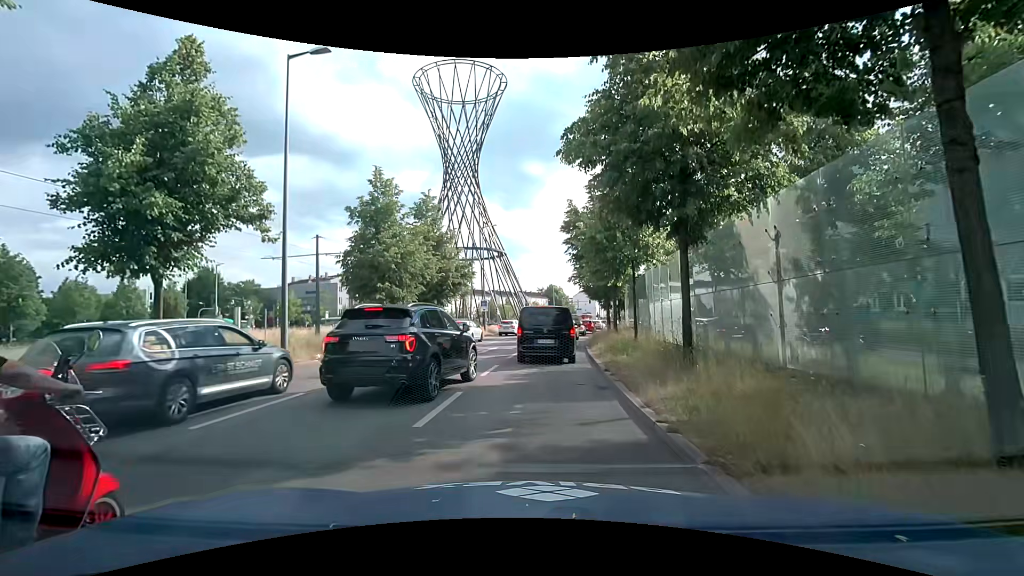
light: Day
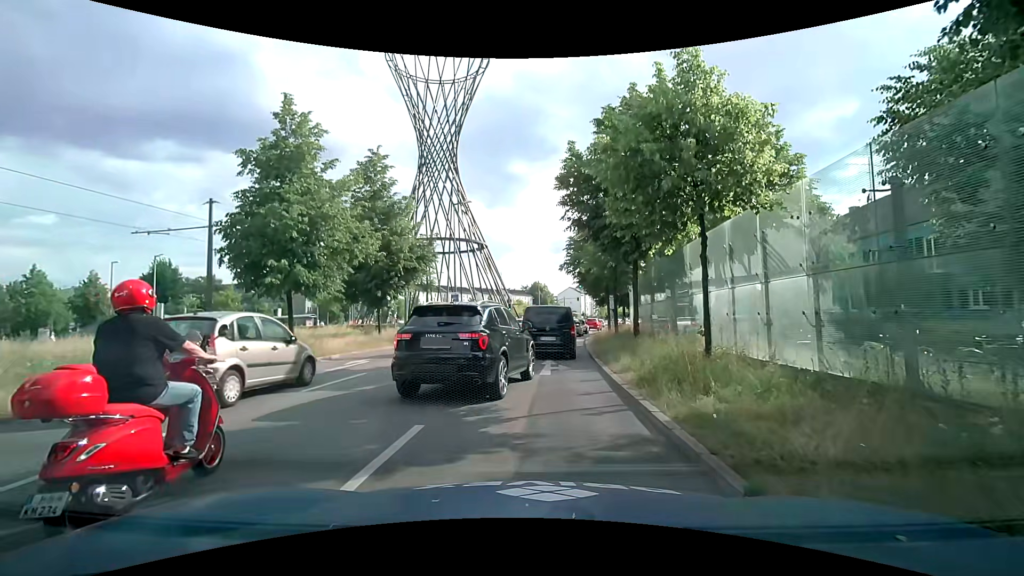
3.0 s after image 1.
(-0.2, +8.9) m; -1°
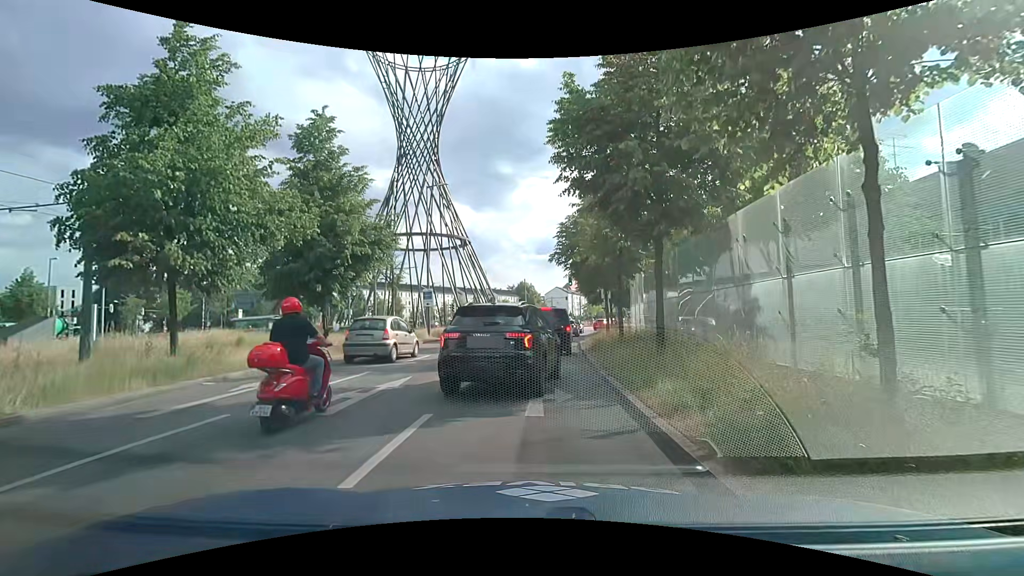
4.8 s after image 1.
(+0.1, +5.3) m; +3°
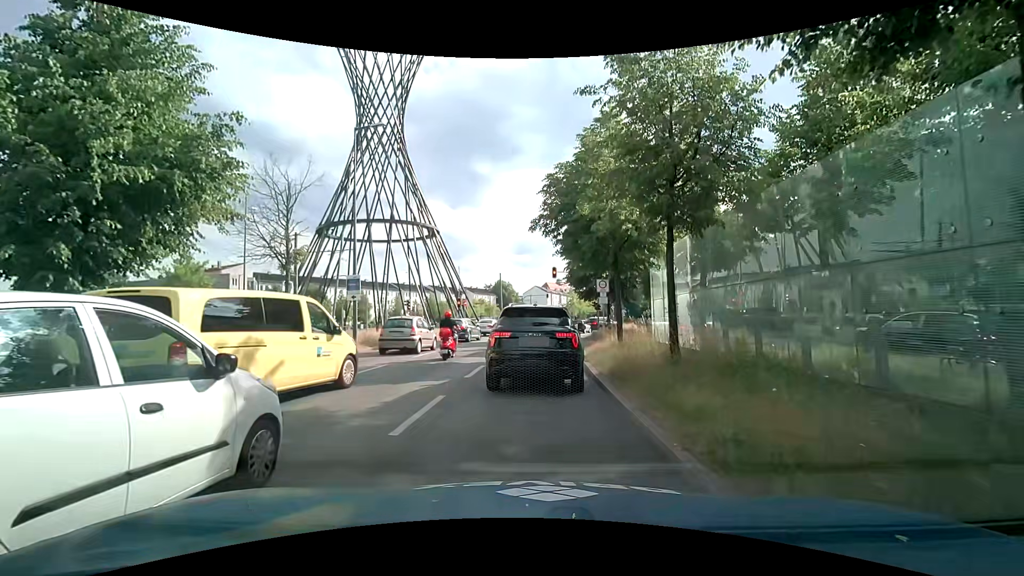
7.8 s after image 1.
(0.0, +10.2) m; +1°
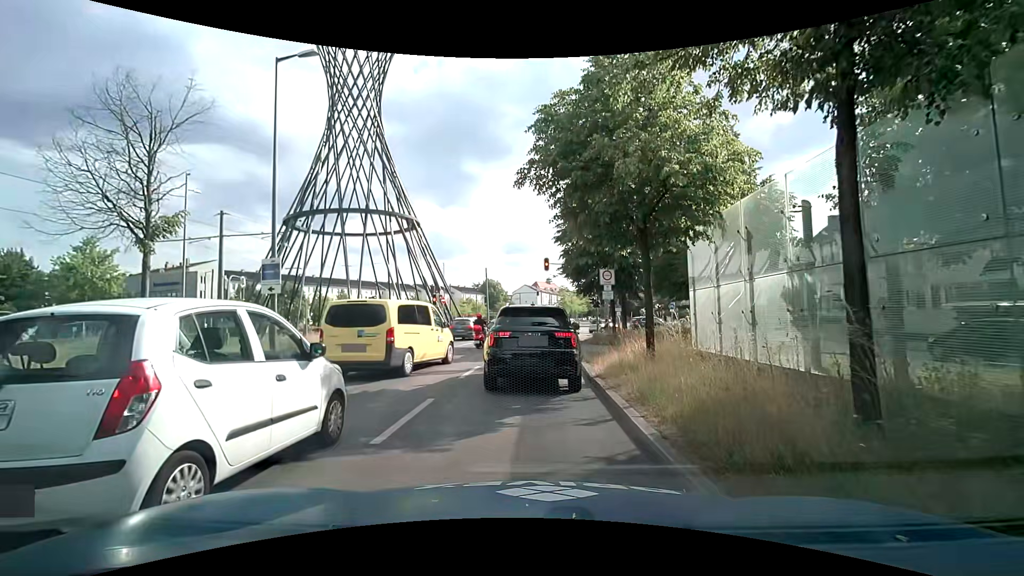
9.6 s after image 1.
(0.0, +6.3) m; +2°
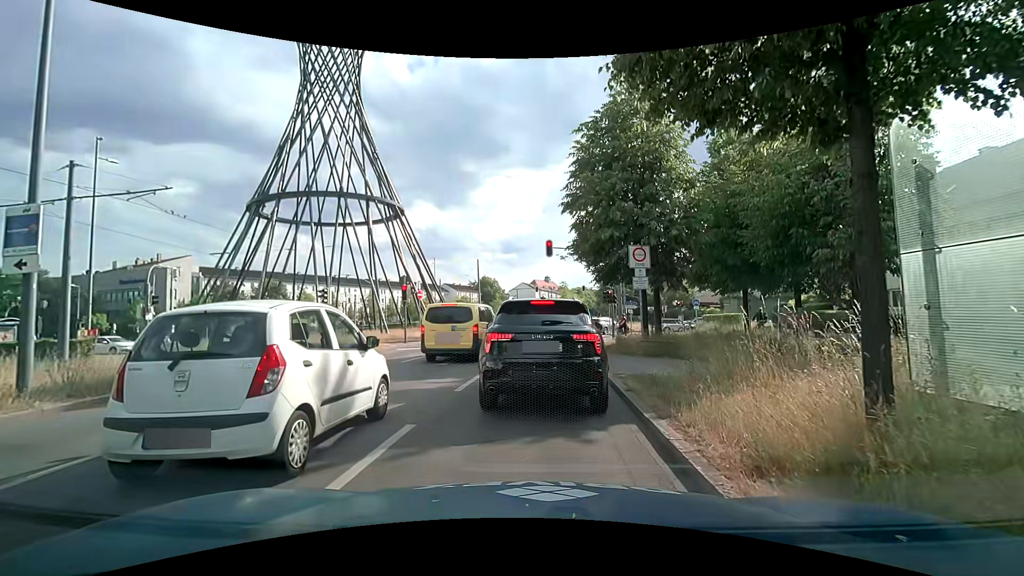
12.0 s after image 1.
(-0.2, +8.0) m; +1°
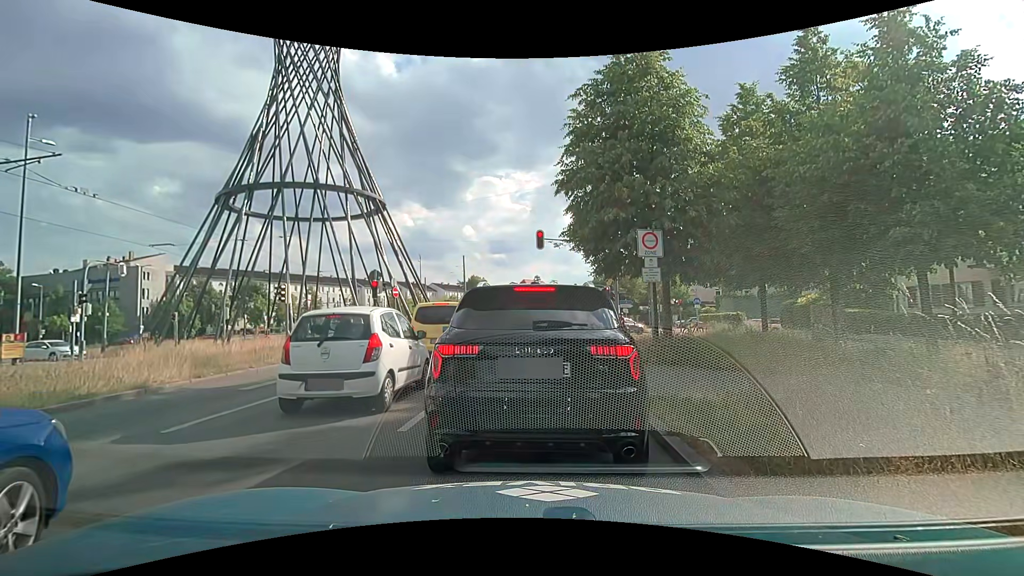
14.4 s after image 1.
(-0.1, +3.0) m; -1°
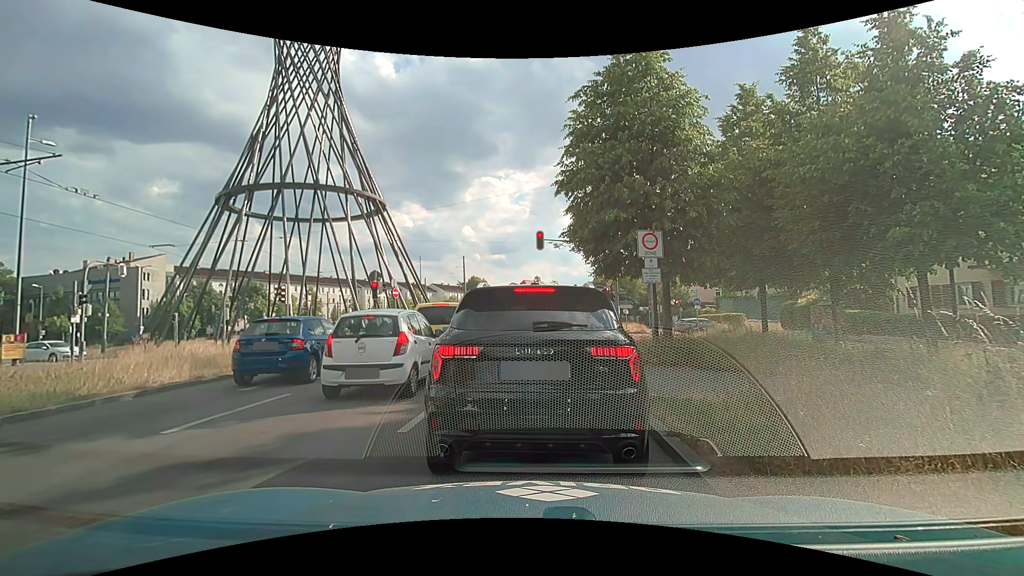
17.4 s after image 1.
(0.0, +0.1) m; 0°
